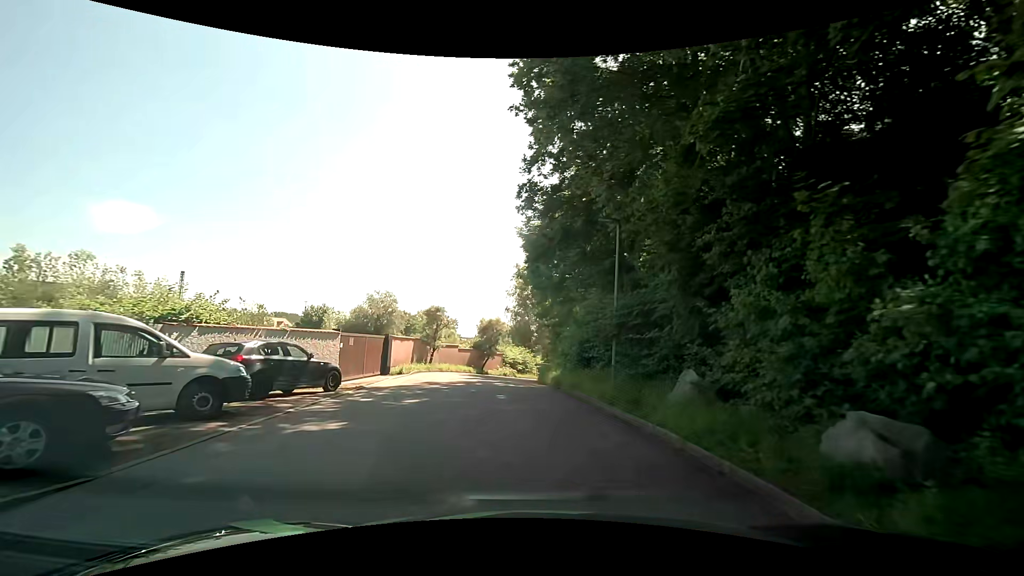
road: service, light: Day
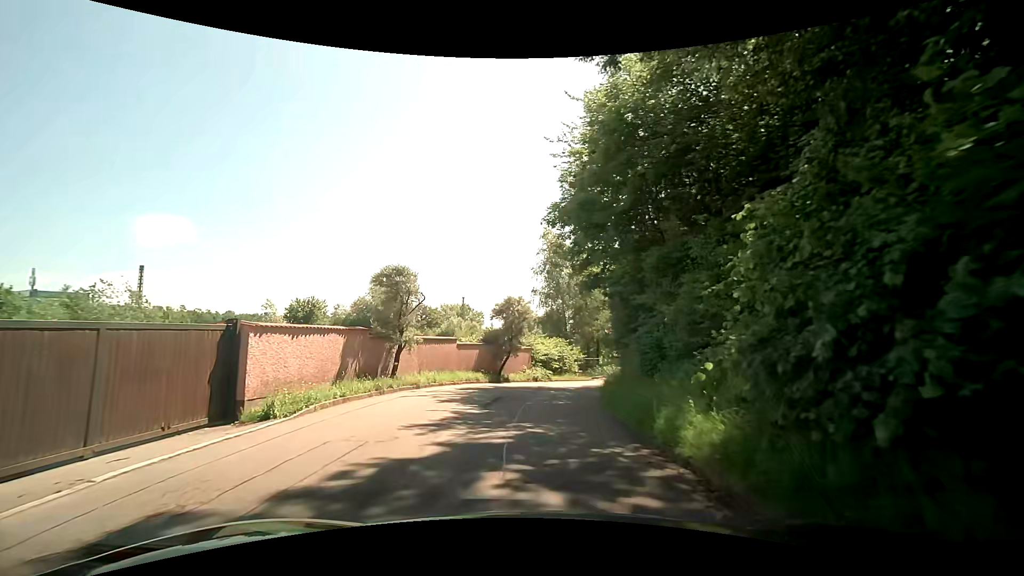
(-1.1, +15.1) m; -5°
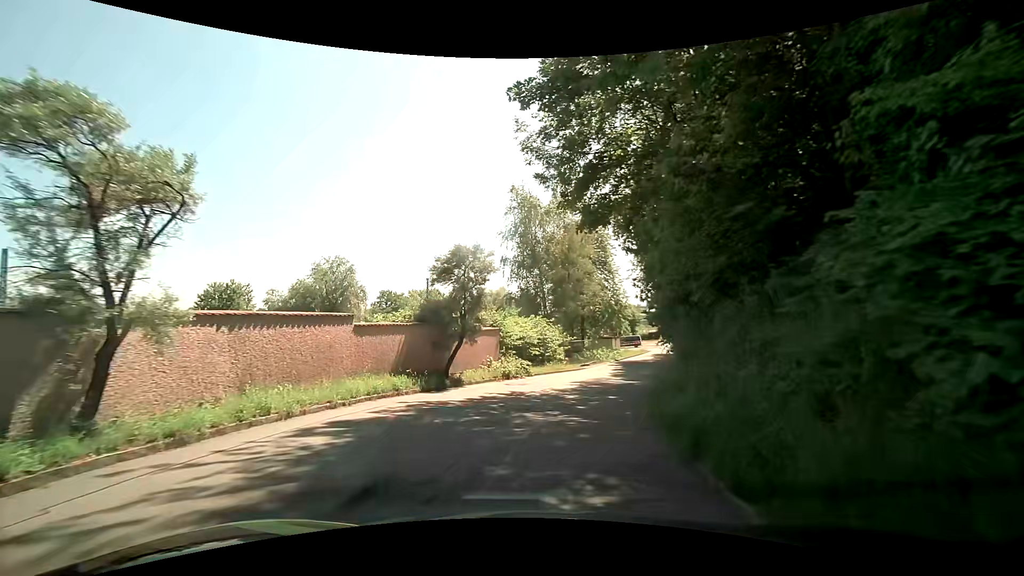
(+0.2, +11.1) m; +4°
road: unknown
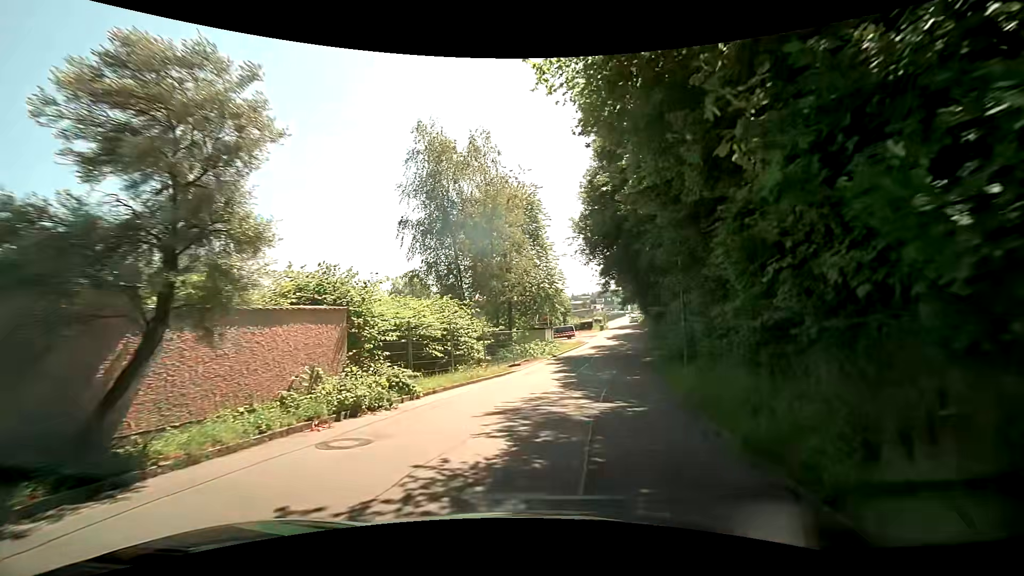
(+0.4, +11.3) m; +8°
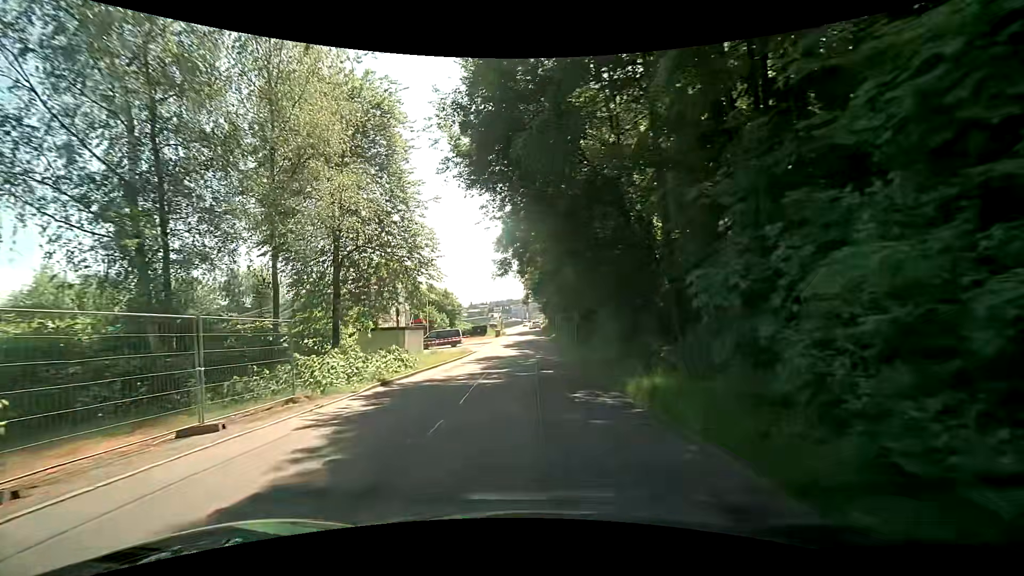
(+1.8, +19.3) m; +10°
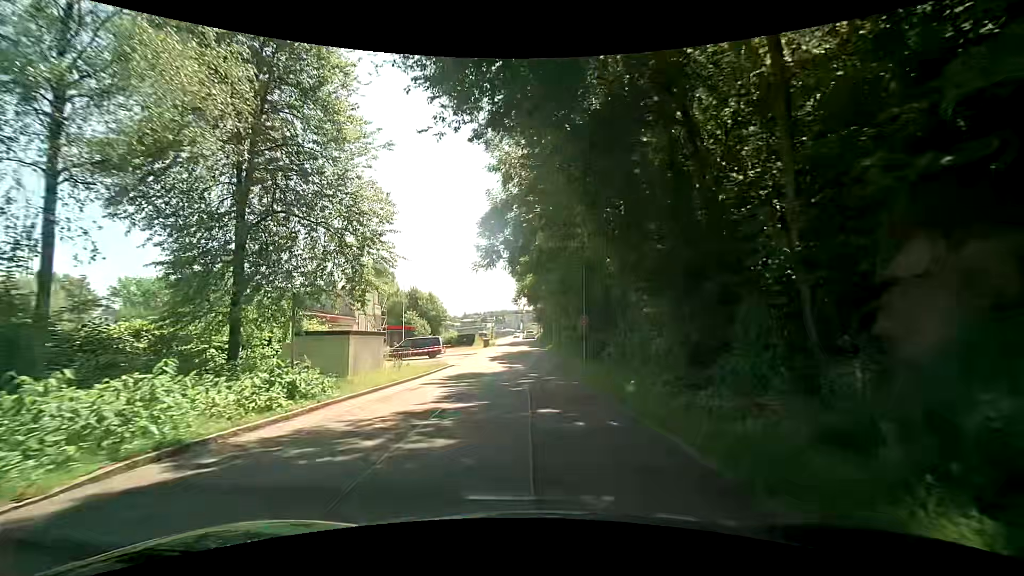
(+0.1, +8.3) m; +2°
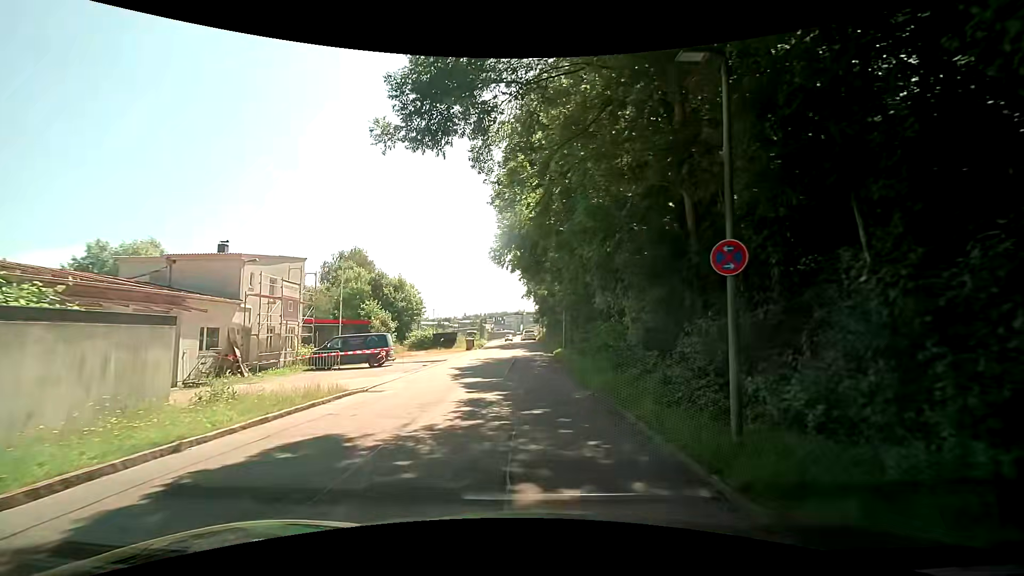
(+0.3, +16.4) m; +2°
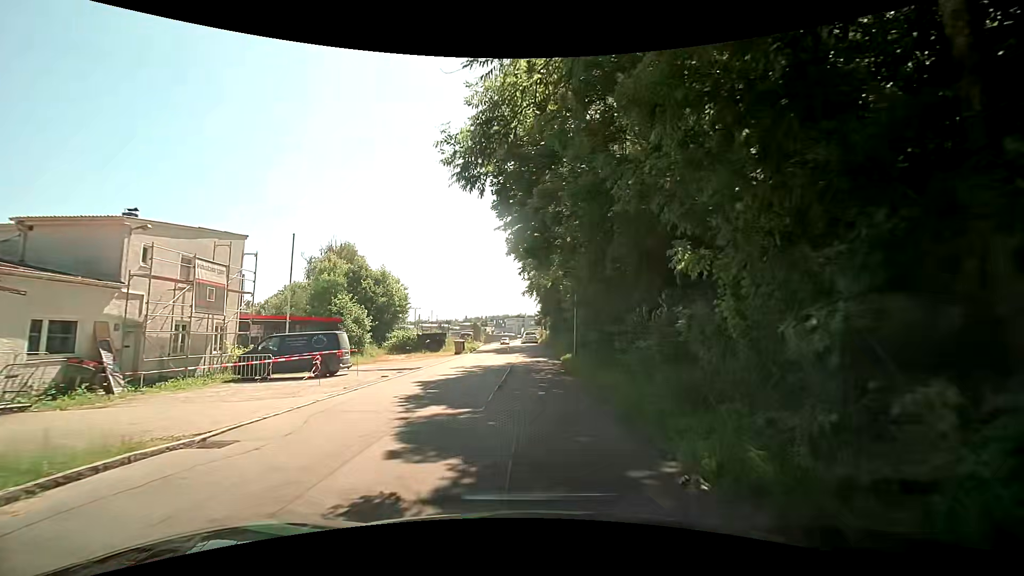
(-0.1, +7.5) m; -3°
